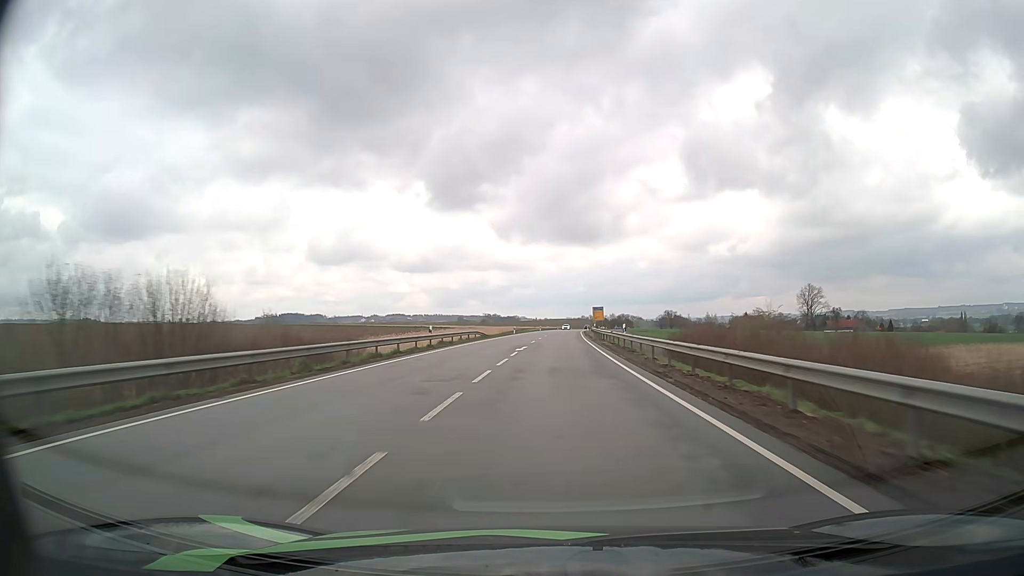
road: primary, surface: asphalt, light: Day
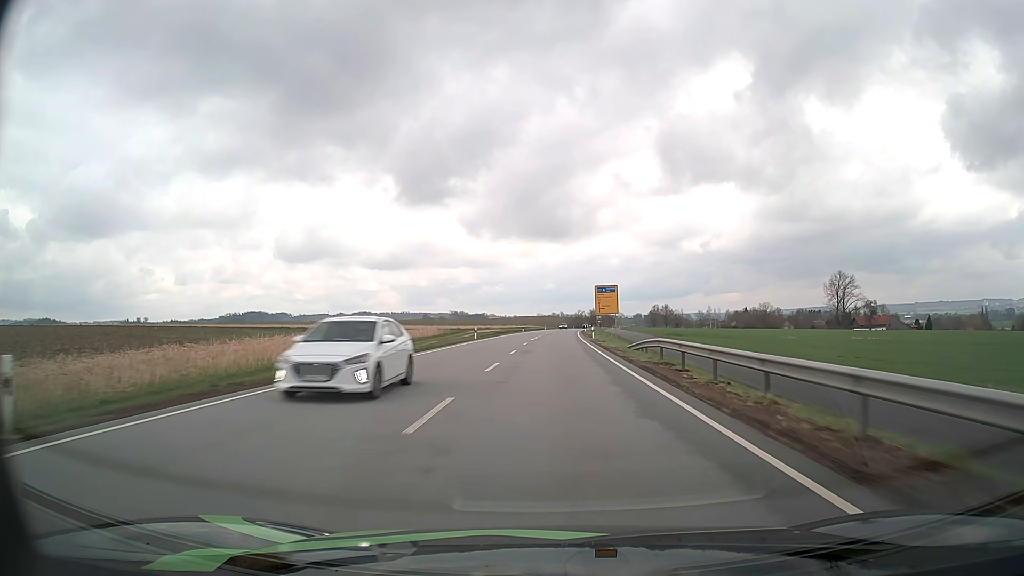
(+2.1, +83.3) m; +3°
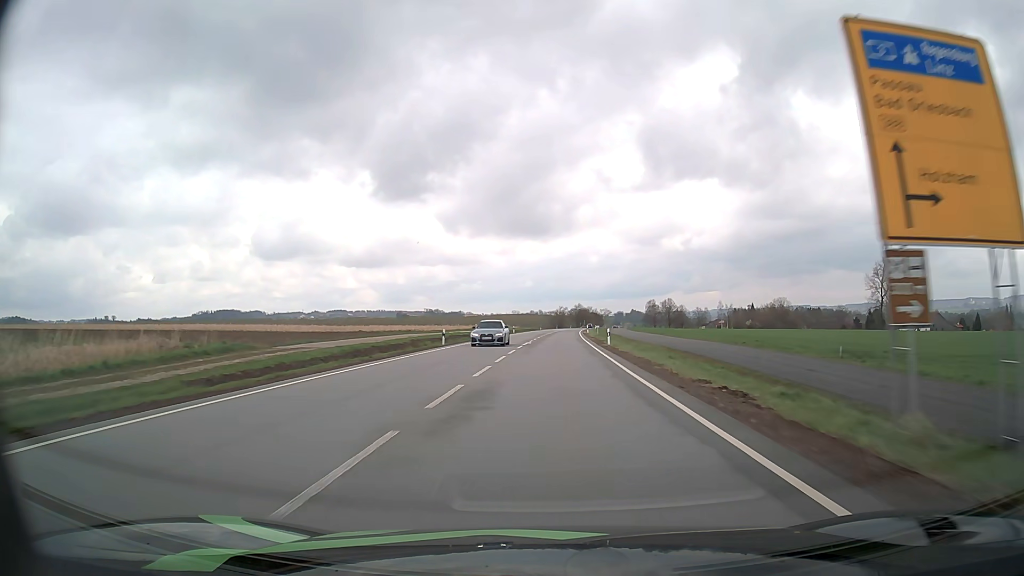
(+1.0, +66.7) m; +2°
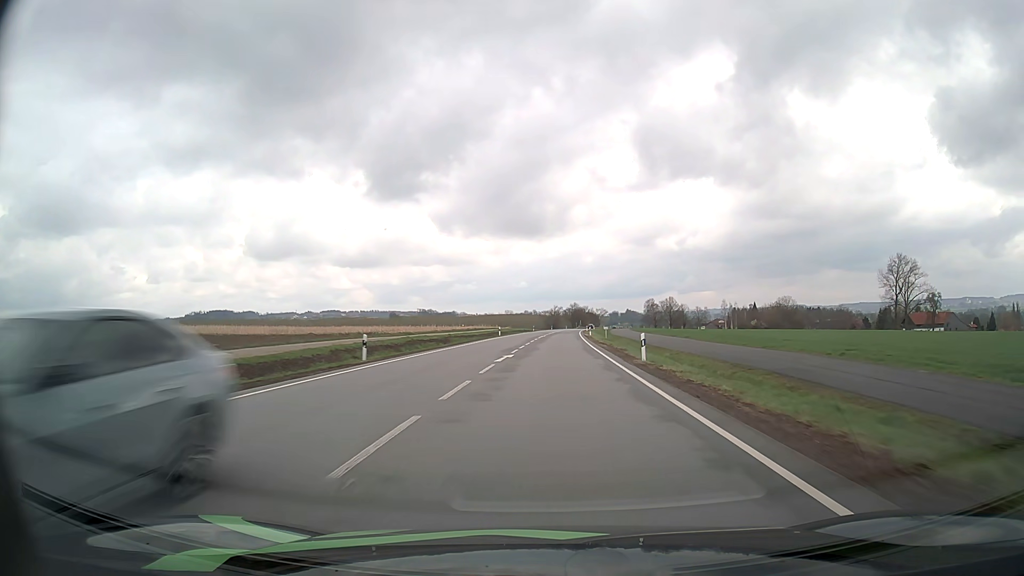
(+0.1, +16.7) m; +1°
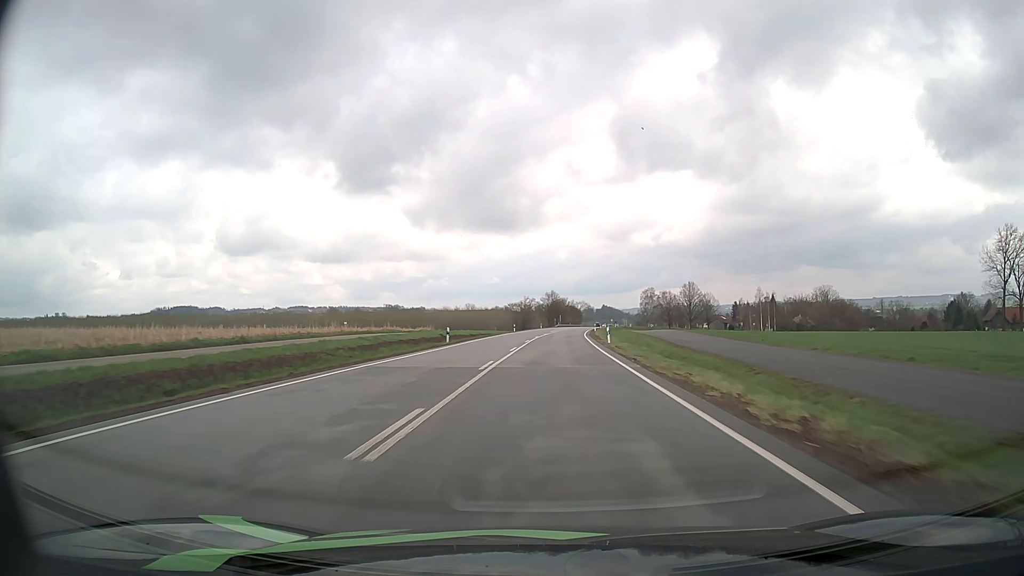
(+1.7, +83.2) m; +2°
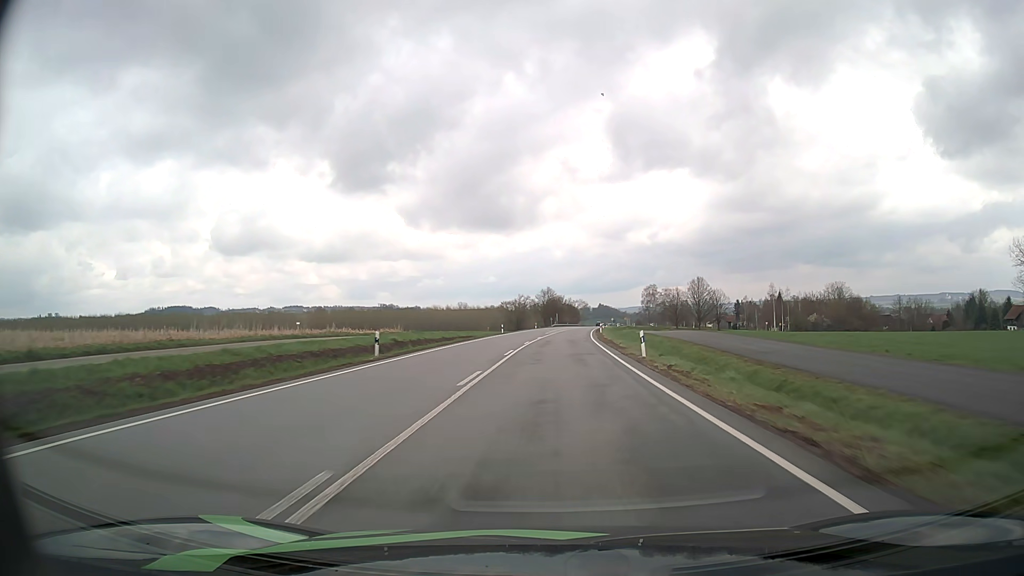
(+0.1, +16.4) m; 0°
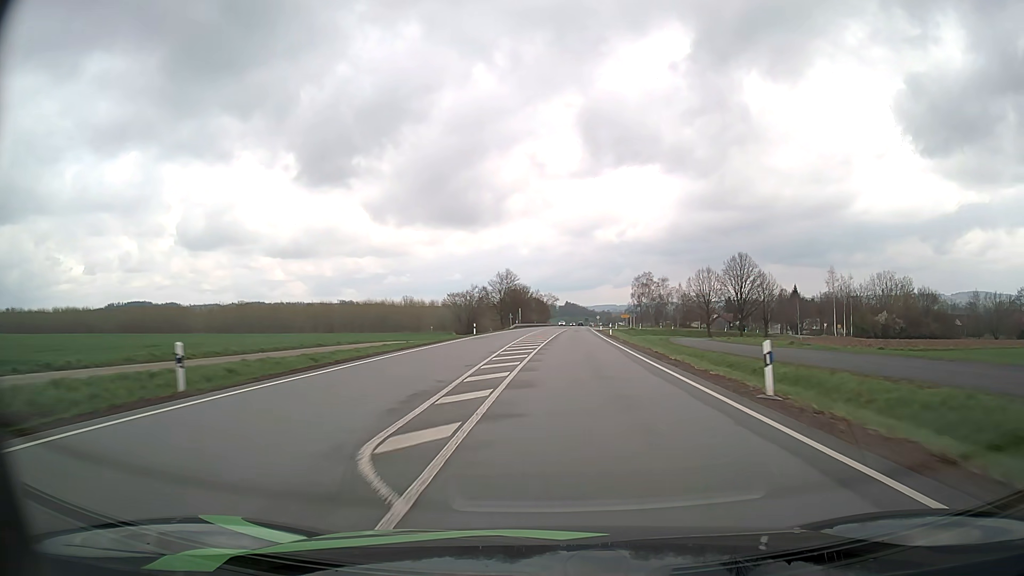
(+1.1, +63.1) m; +3°
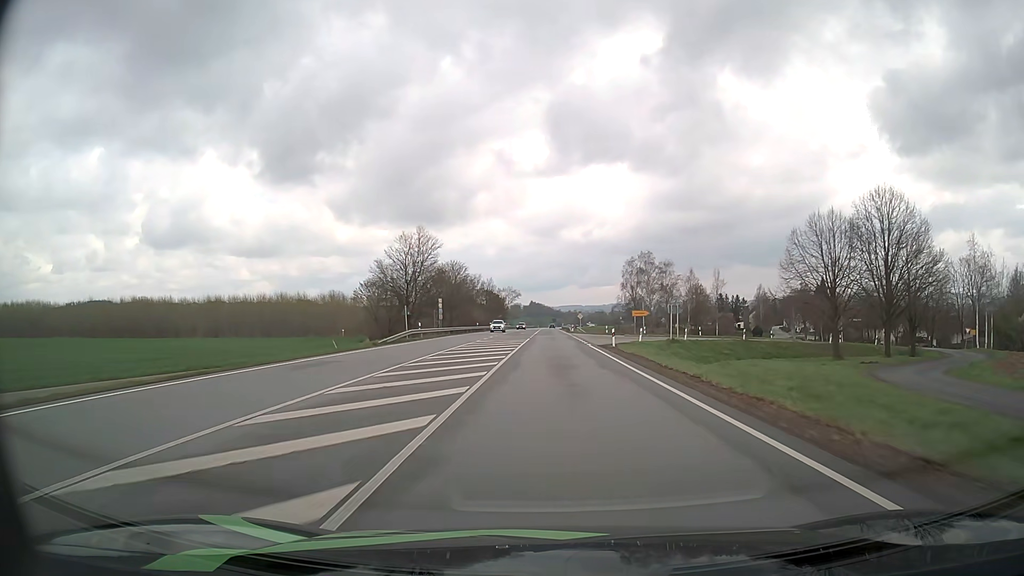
(+2.3, +60.9) m; +3°
(0, +10) (0, +20) (0, +30) (0, +40) (0, +50) (0, +60) (0, +70) (0, +80) (0, +90) (0, +100) m
